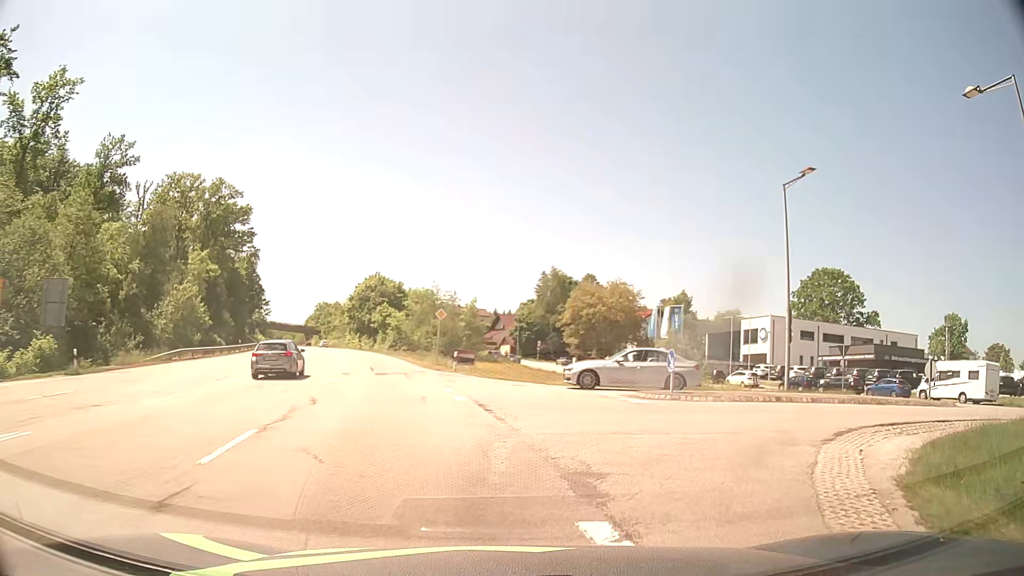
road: secondary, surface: asphalt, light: Day
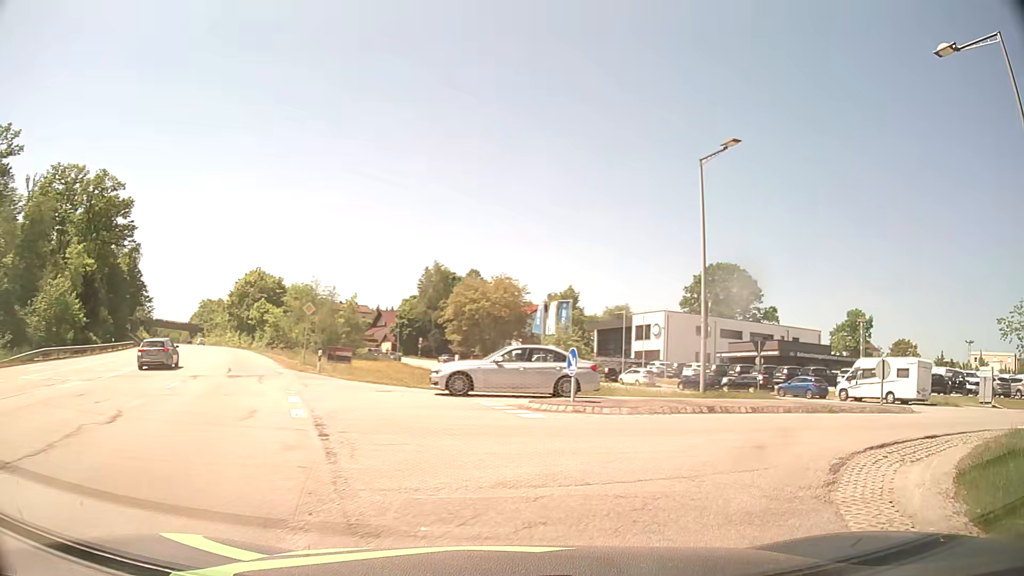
(+0.2, +3.8) m; +9°
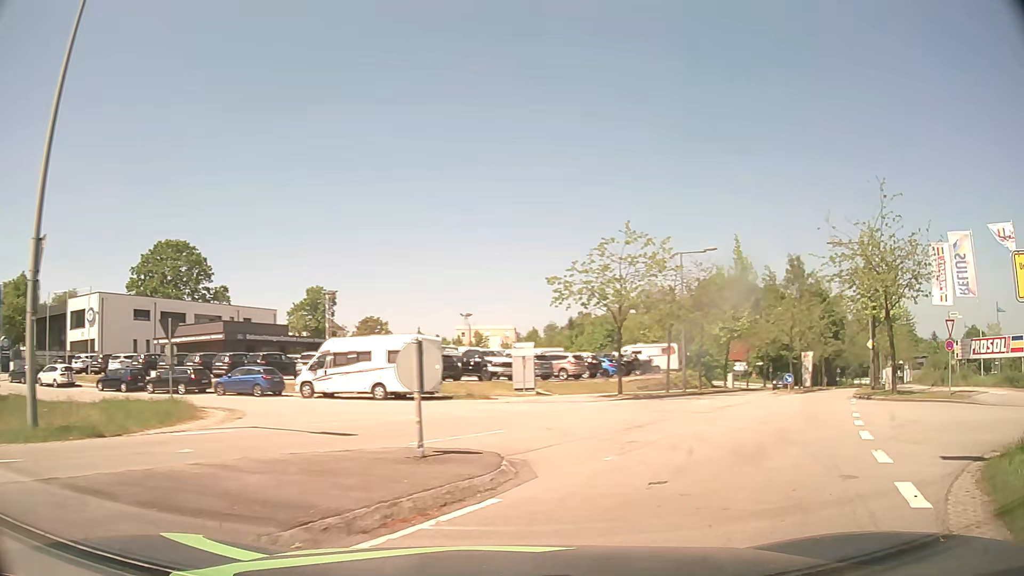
(+4.7, +11.6) m; +46°
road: residential
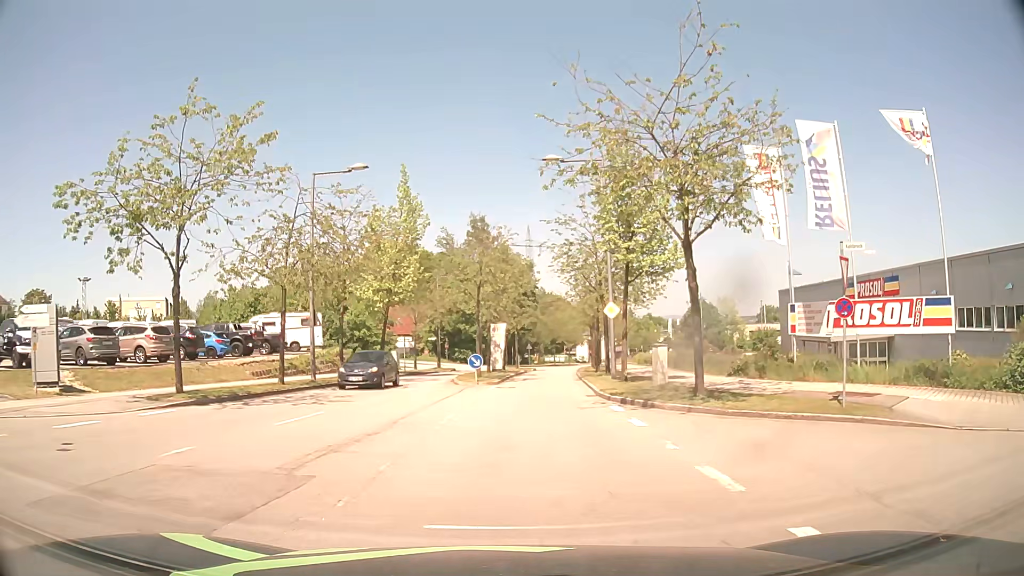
(+5.0, +14.1) m; +29°
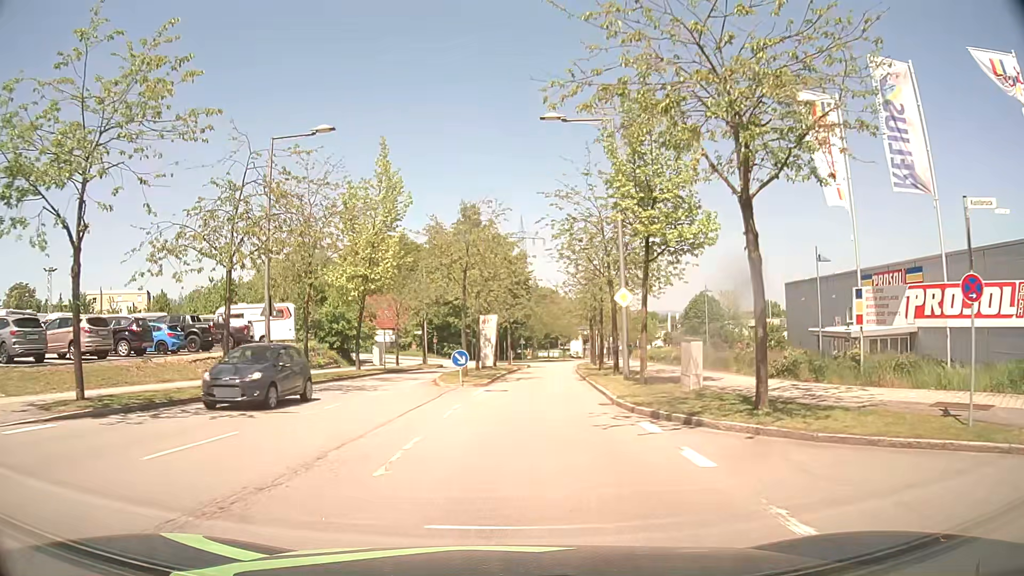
(0.0, +4.7) m; +1°
